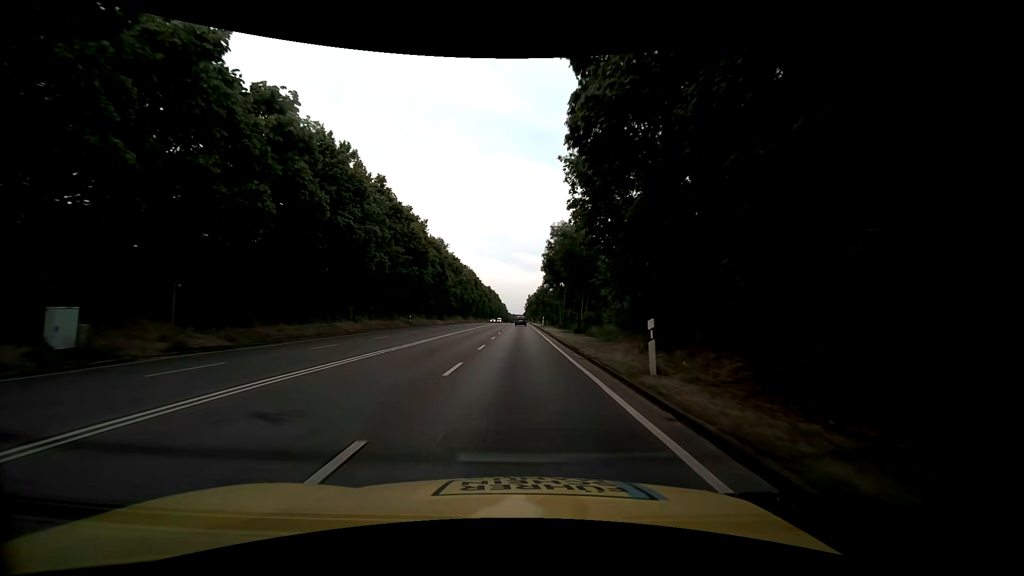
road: trunk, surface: asphalt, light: Day
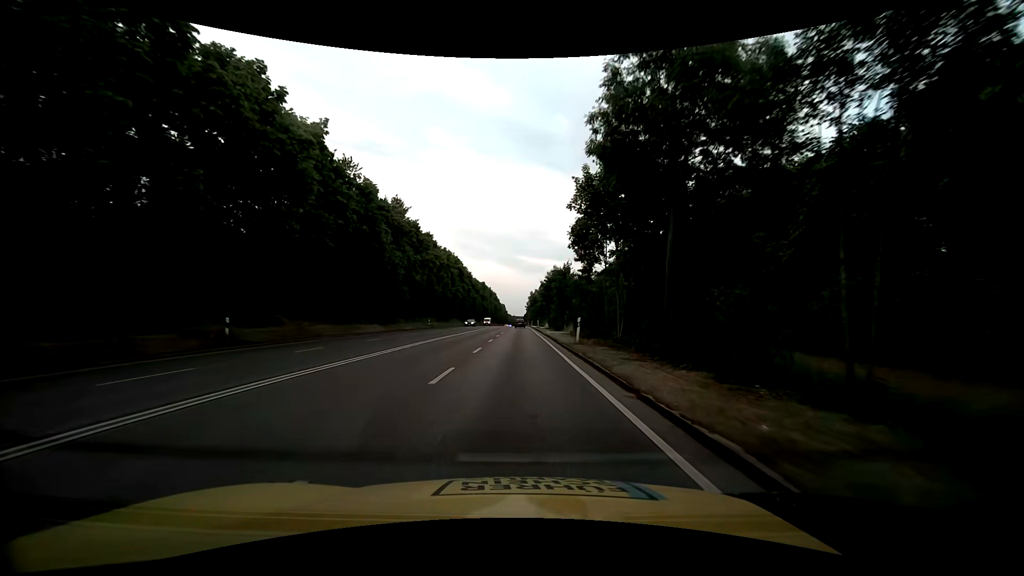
(+0.1, +37.8) m; 0°
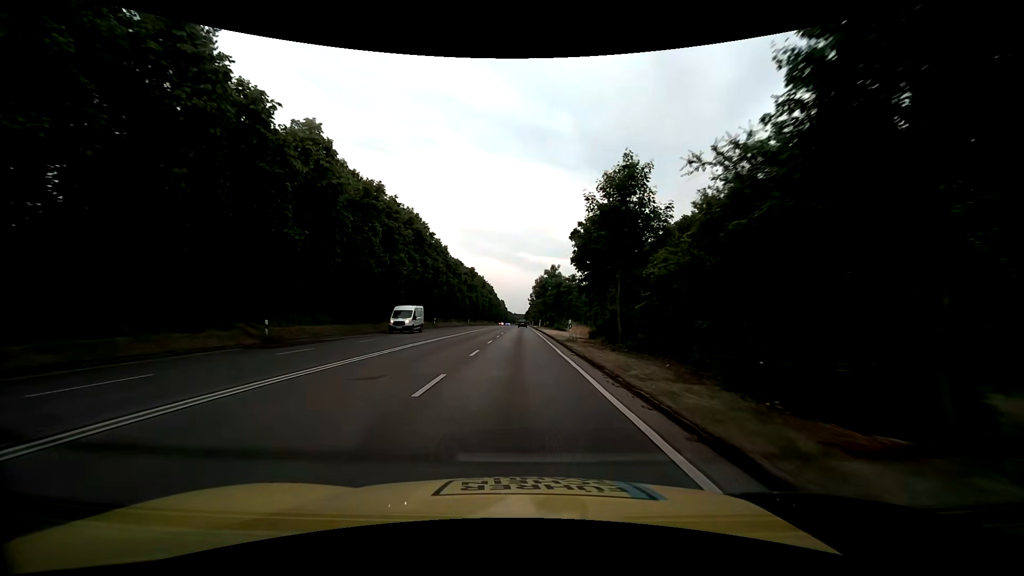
(-0.1, +47.2) m; 0°
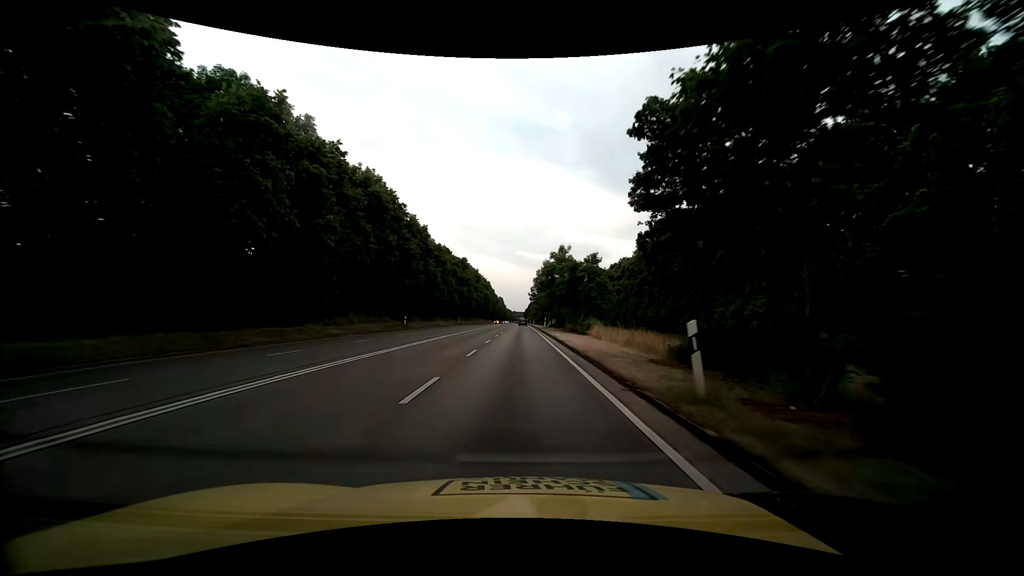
(0.0, +18.9) m; 0°
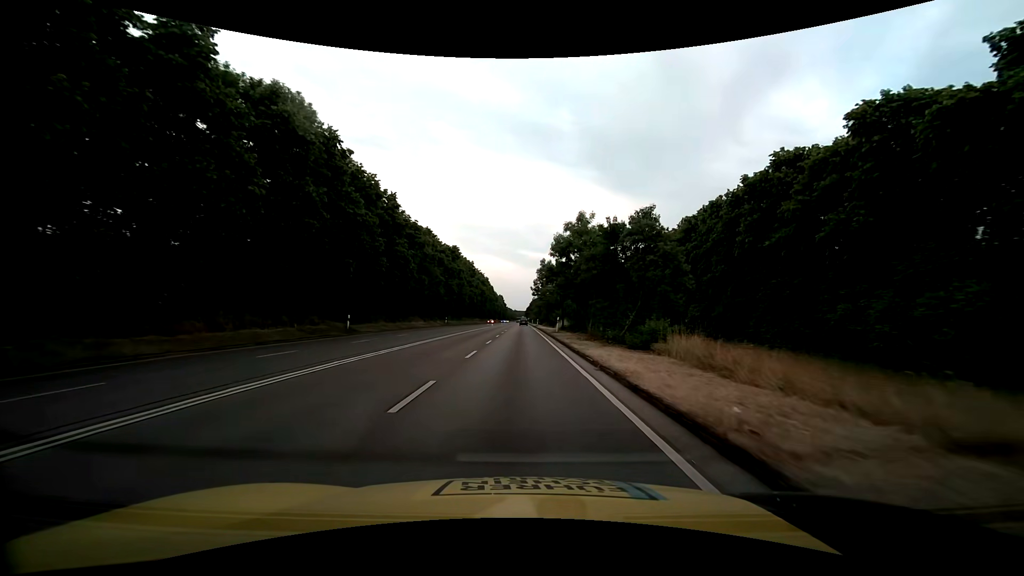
(0.0, +18.9) m; 0°
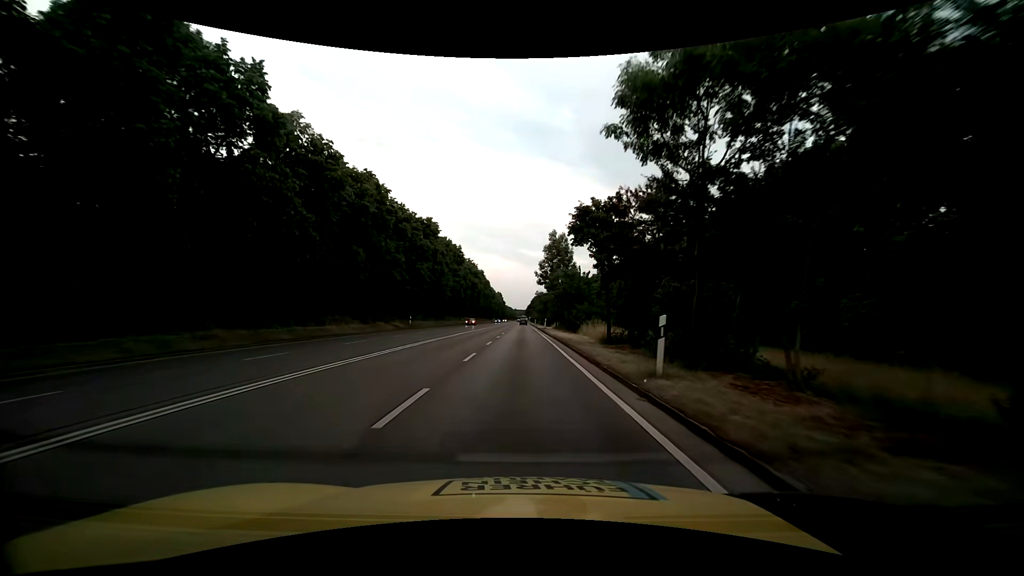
(-0.2, +28.5) m; -1°
(0, +10) (0, +20) (0, +30) (0, +40) (0, +50) (0, +60) (+1, +70) (+1, +80) (+1, +90) (+1, +100) m
